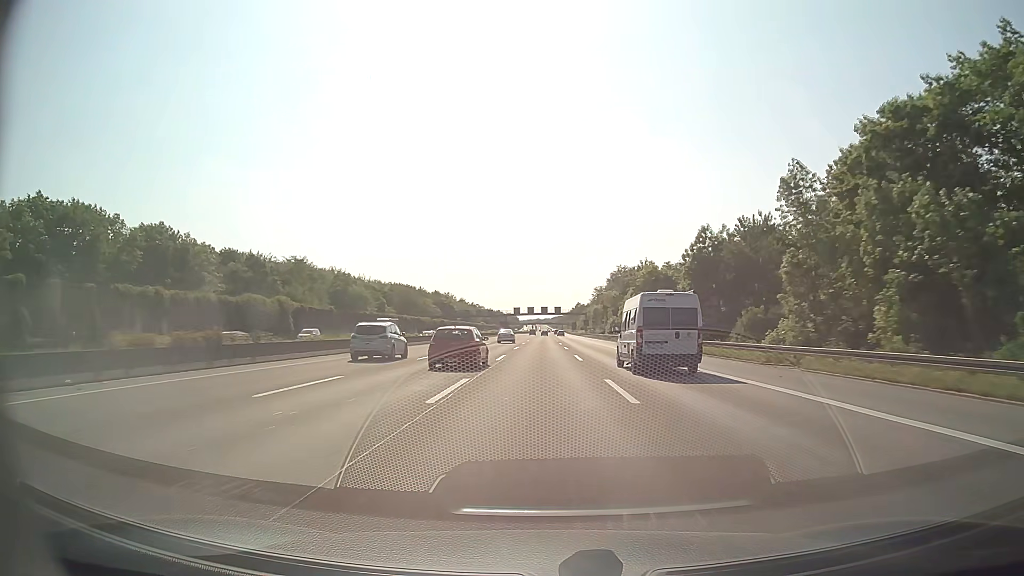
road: motorway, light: Day
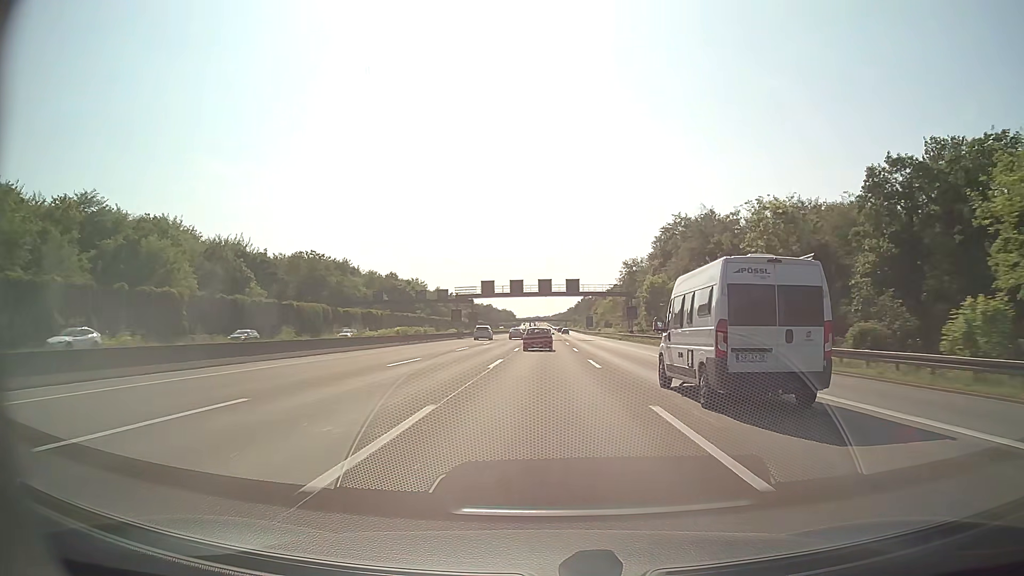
(+0.1, +96.5) m; 0°
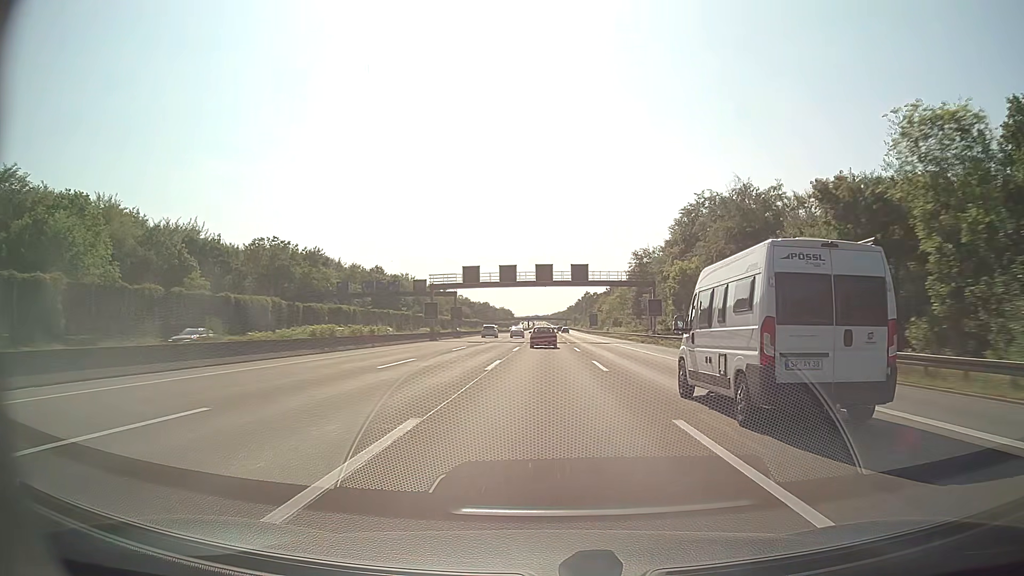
(0.0, +19.6) m; 0°
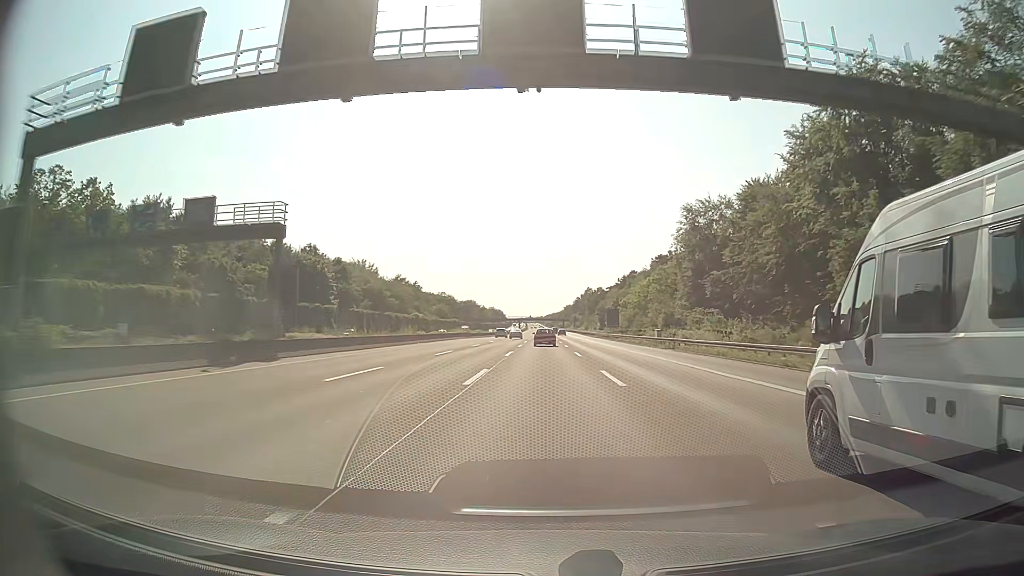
(+0.2, +59.0) m; 0°
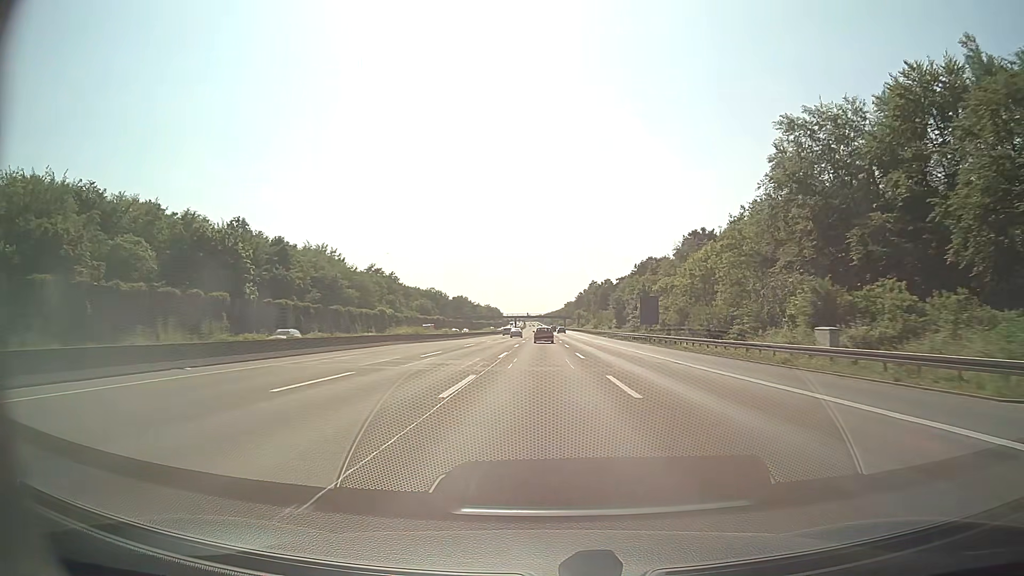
(+0.1, +39.1) m; 0°
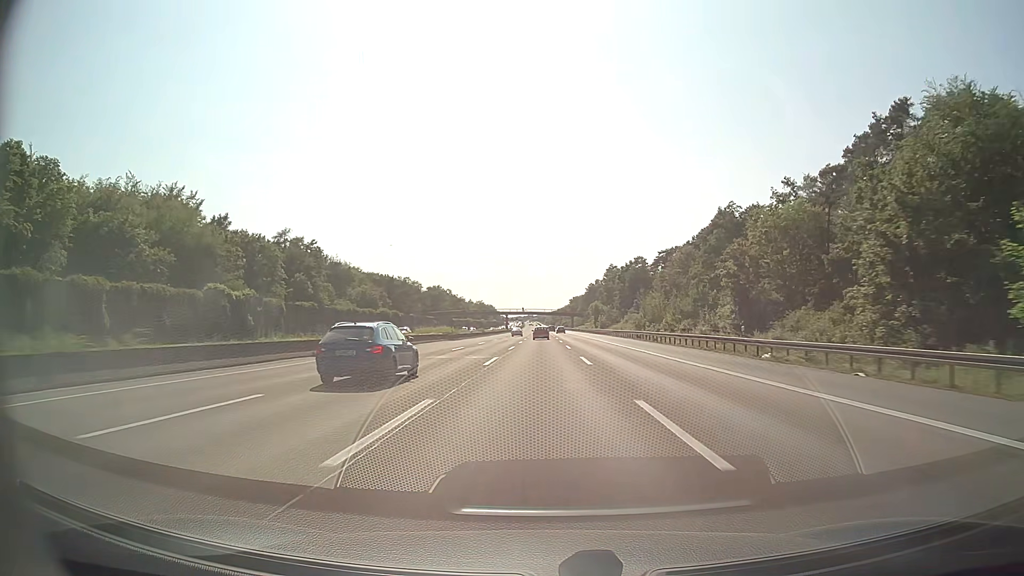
(0.0, +77.9) m; 0°
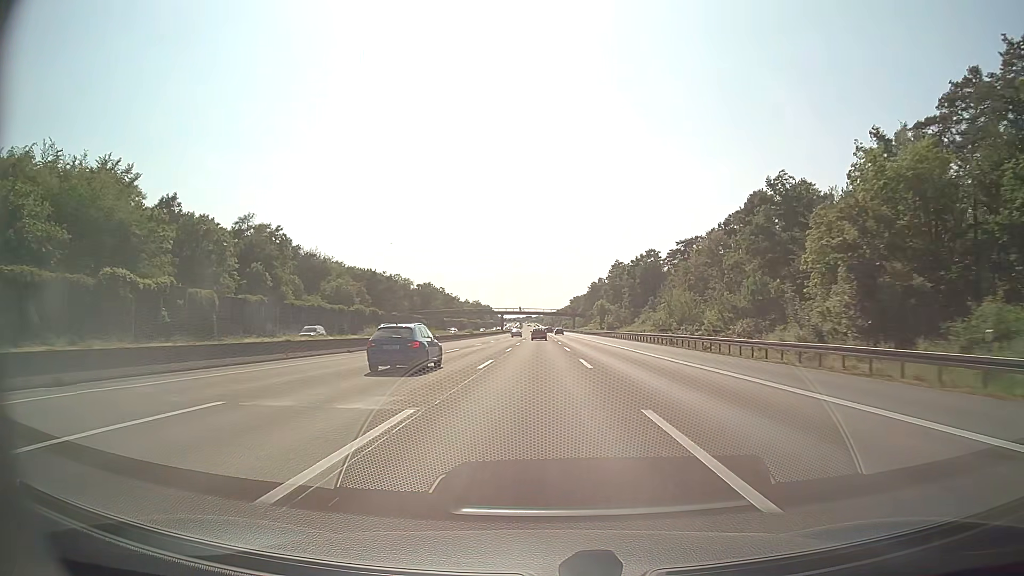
(0.0, +19.5) m; 0°
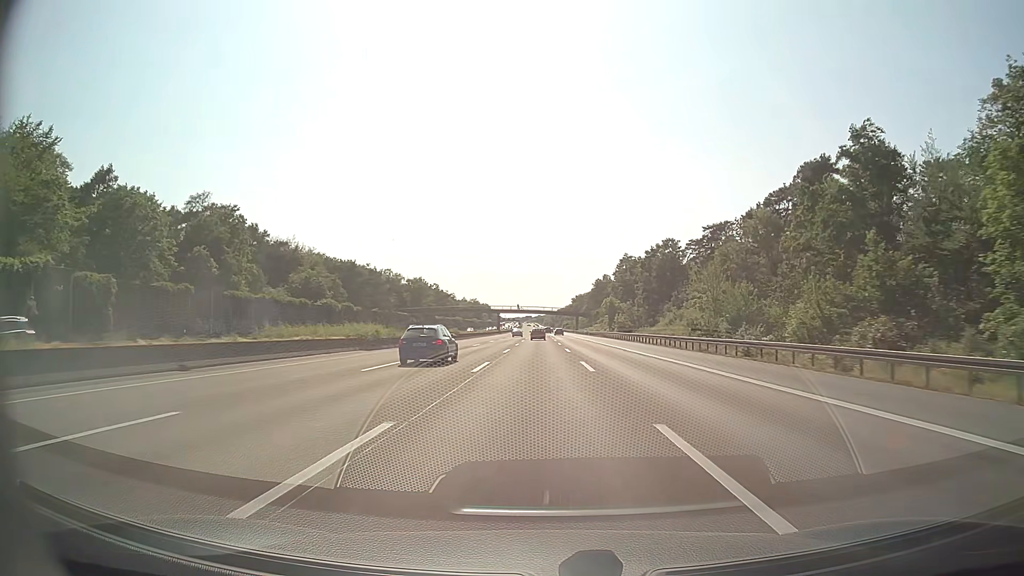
(0.0, +19.5) m; 0°
(0, +10) (0, +20) (0, +30) (0, +40) (0, +50) (0, +60) (0, +70) (0, +80) (0, +90) (0, +100) m
